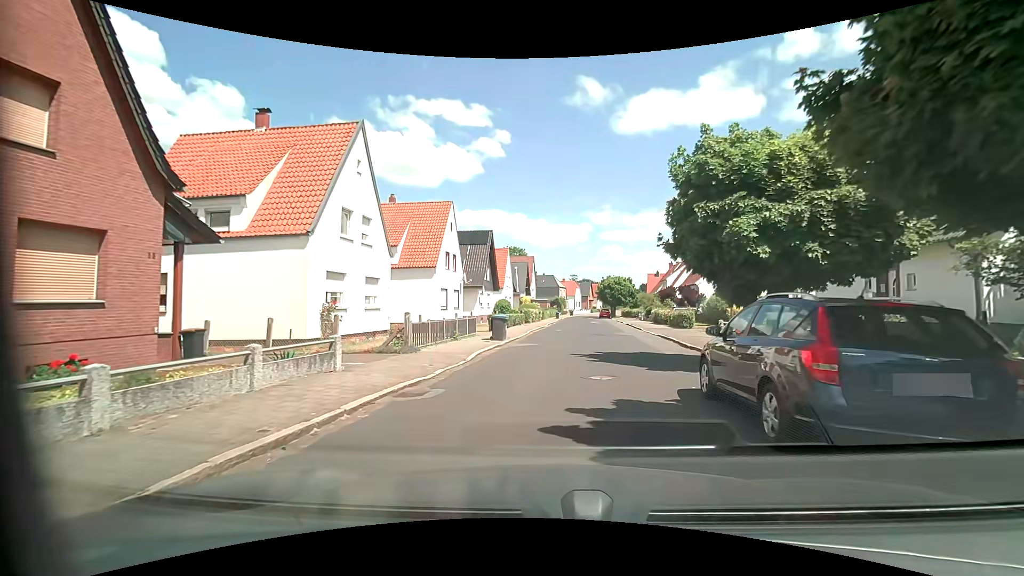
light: Day
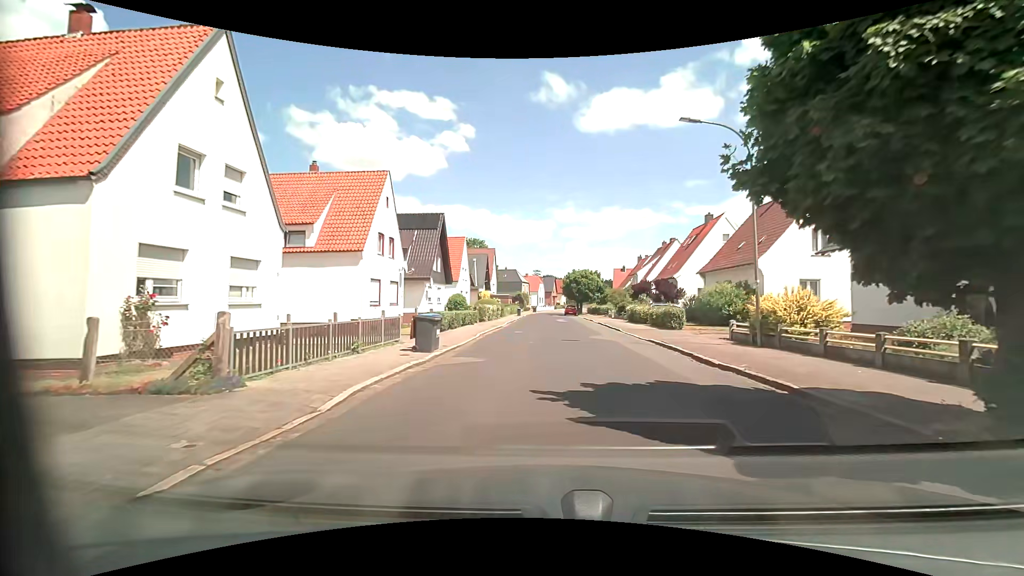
(+0.3, +7.2) m; +5°
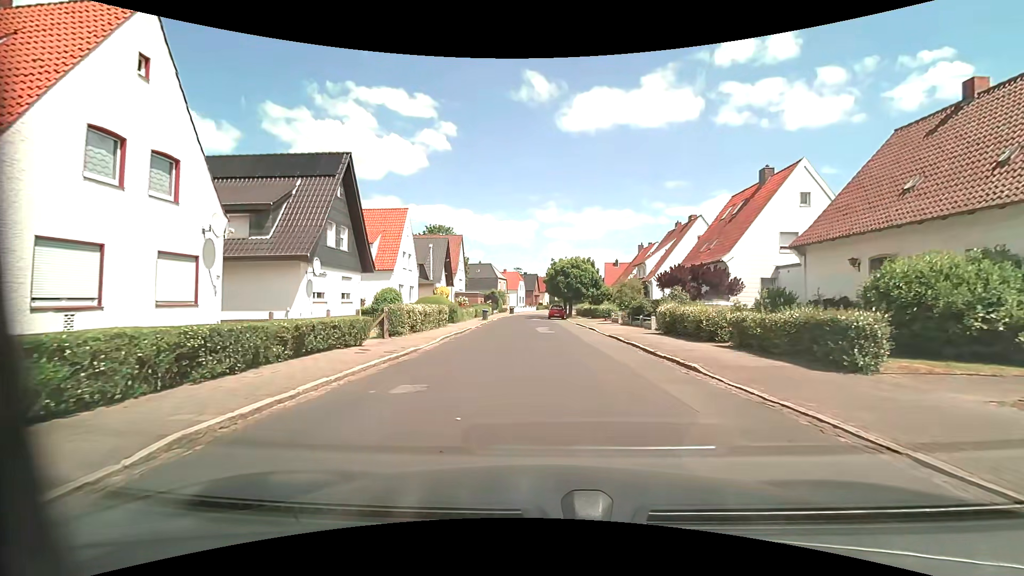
(+0.6, +17.8) m; +2°
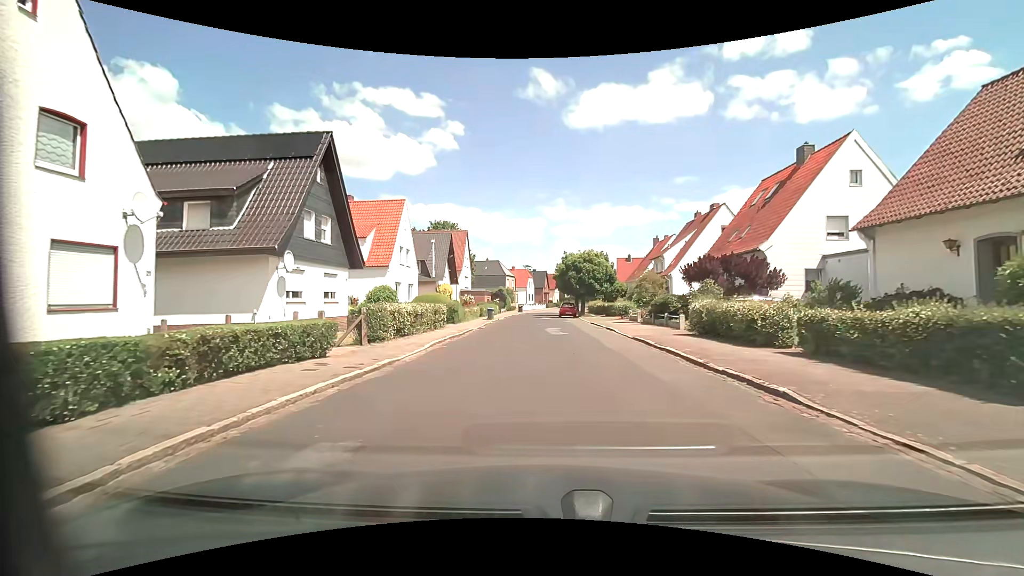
(0.0, +3.6) m; 0°
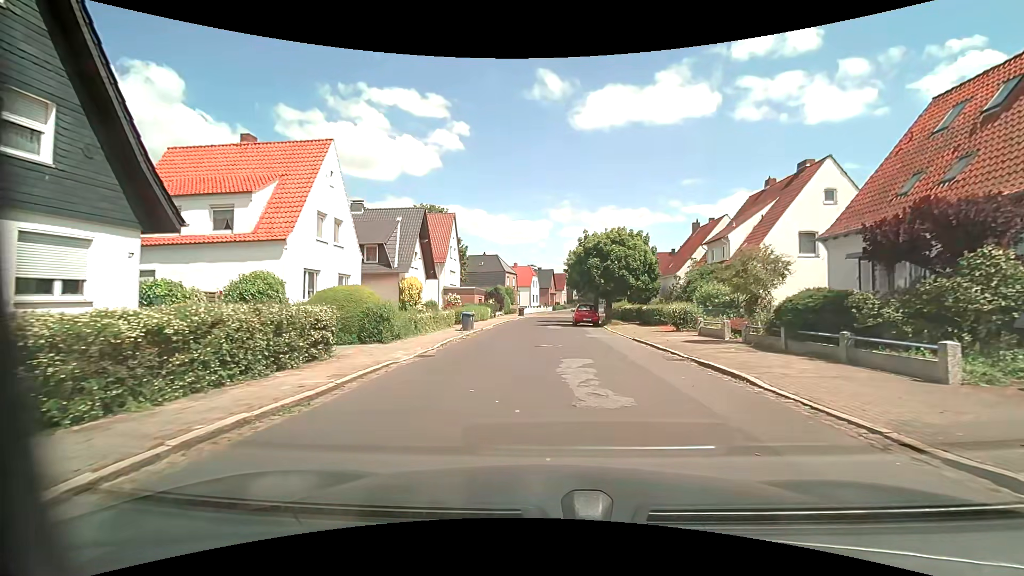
(-0.4, +15.0) m; -1°
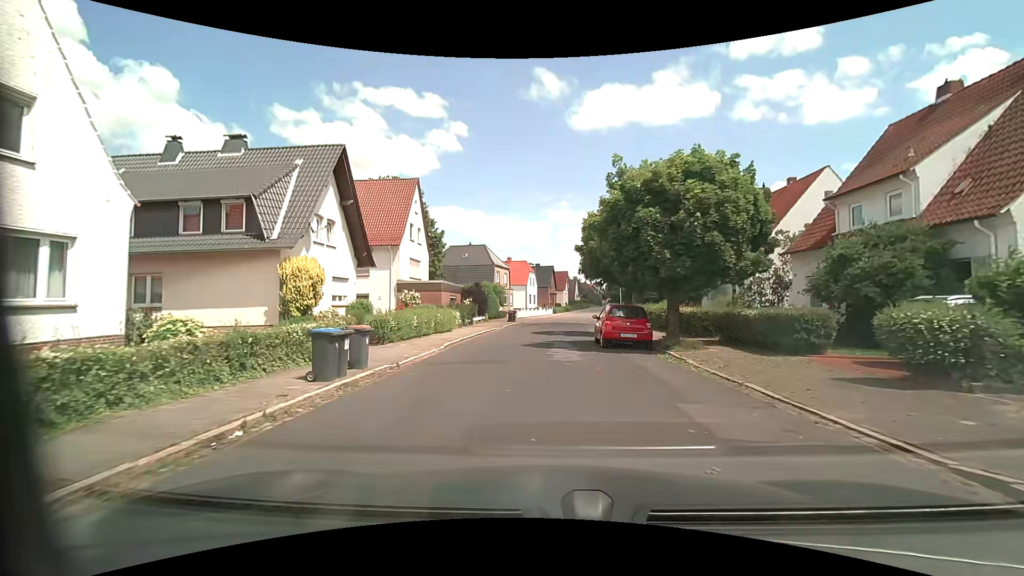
(-0.2, +16.3) m; -1°
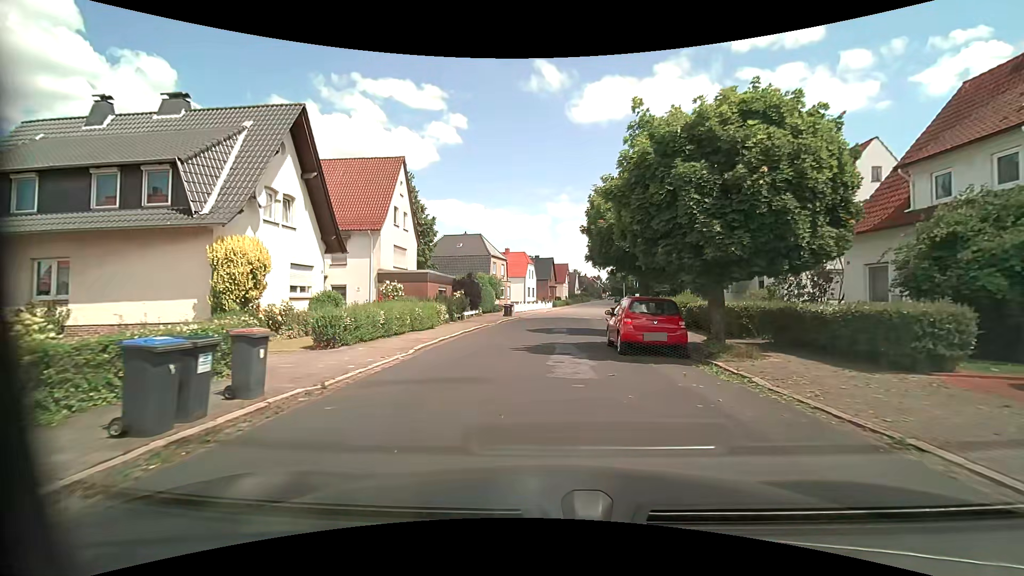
(0.0, +4.0) m; +1°
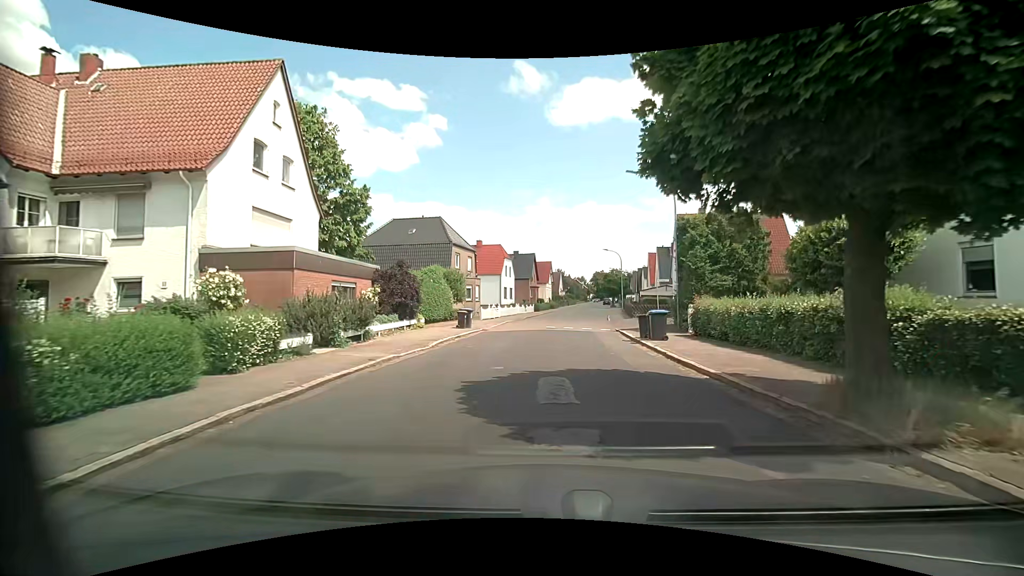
(+0.1, +15.0) m; +3°
